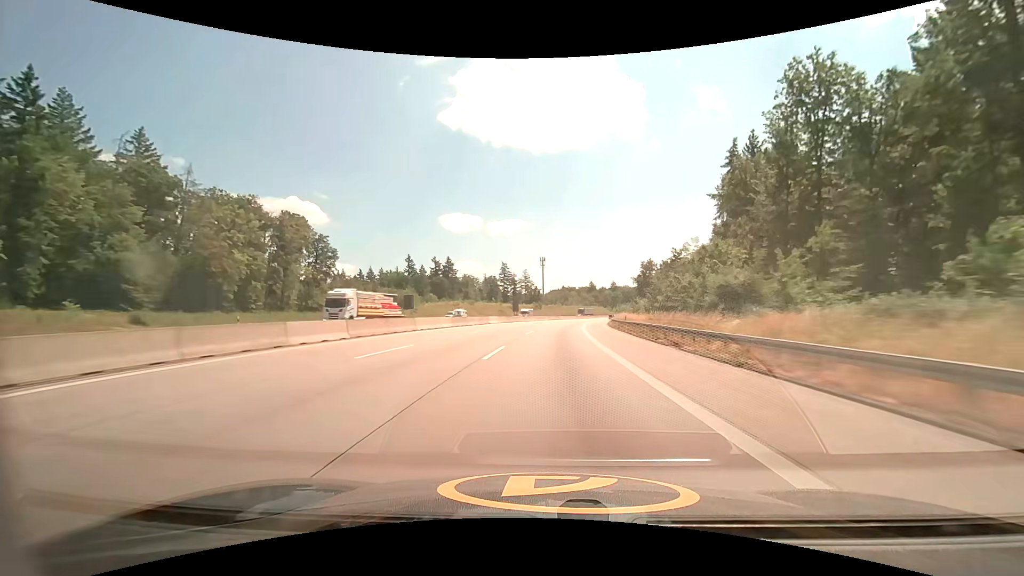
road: motorway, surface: asphalt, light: Day
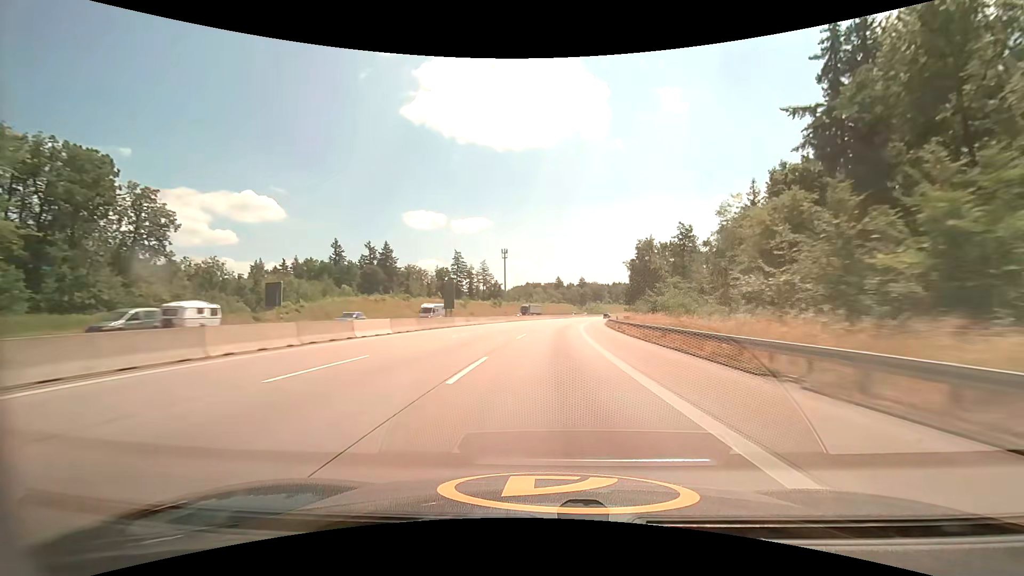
(+1.2, +40.1) m; +4°
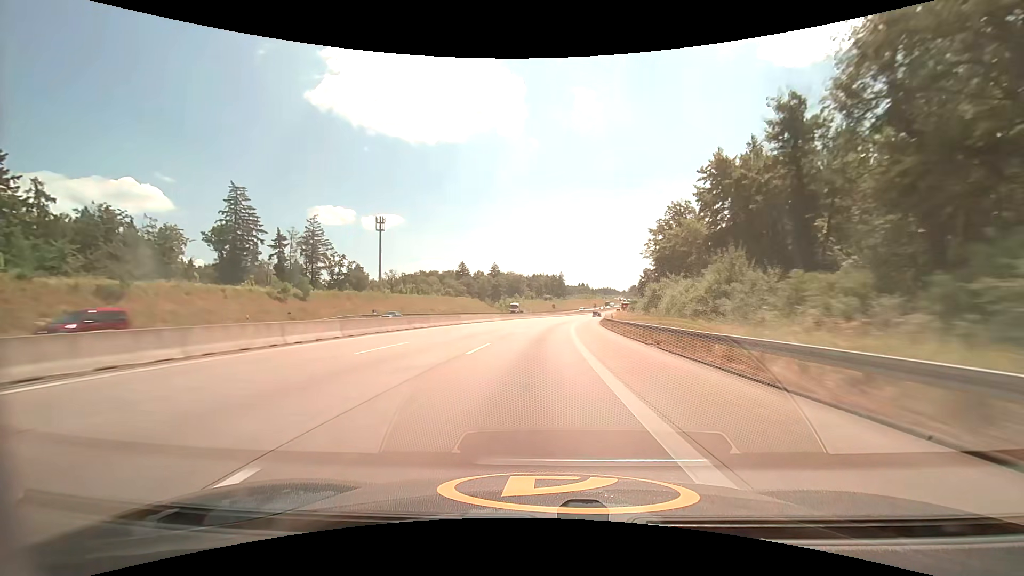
(+8.9, +99.6) m; +10°
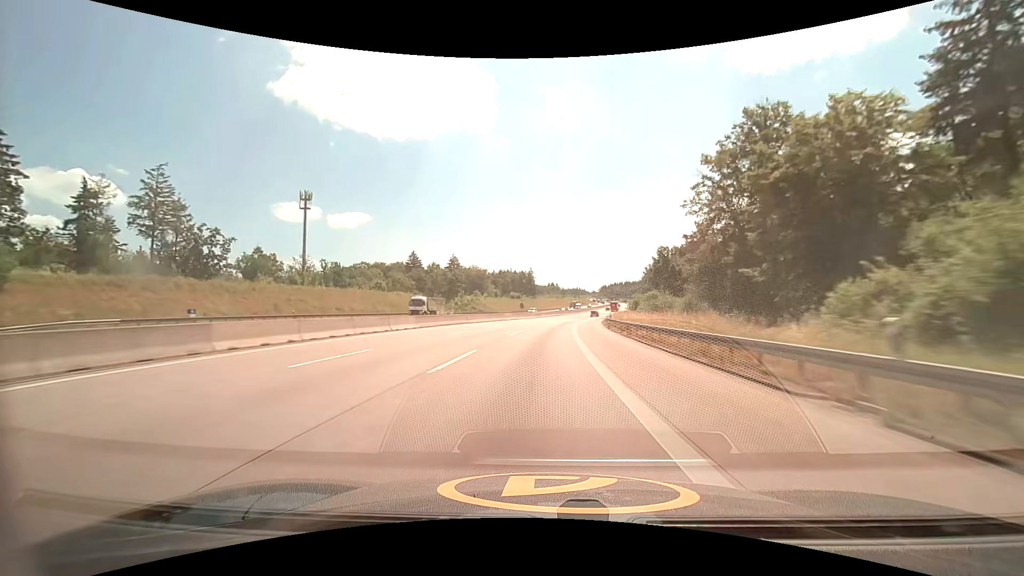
(+1.2, +40.0) m; +4°
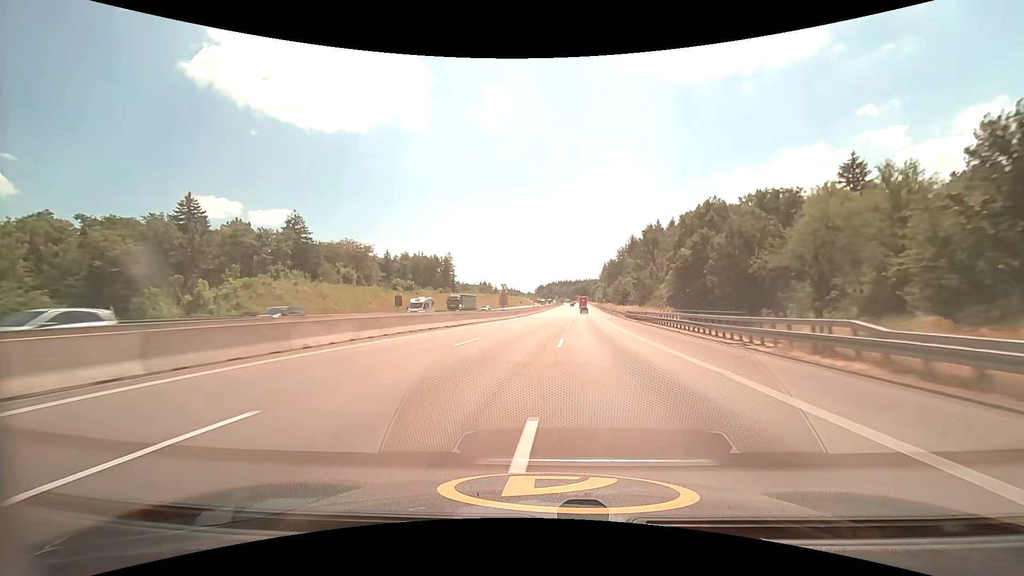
(+6.6, +100.1) m; +8°
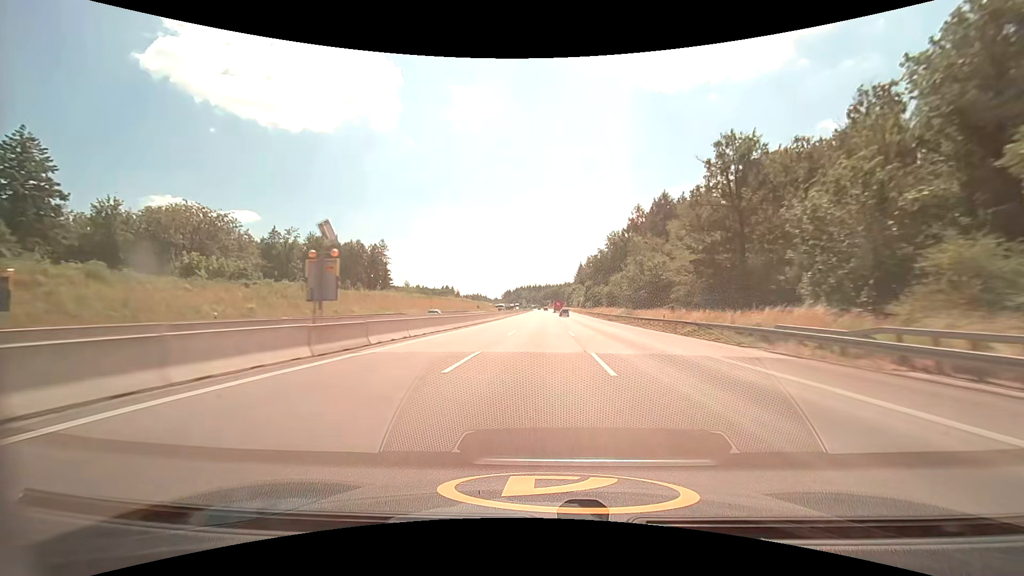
(+2.2, +61.0) m; +4°
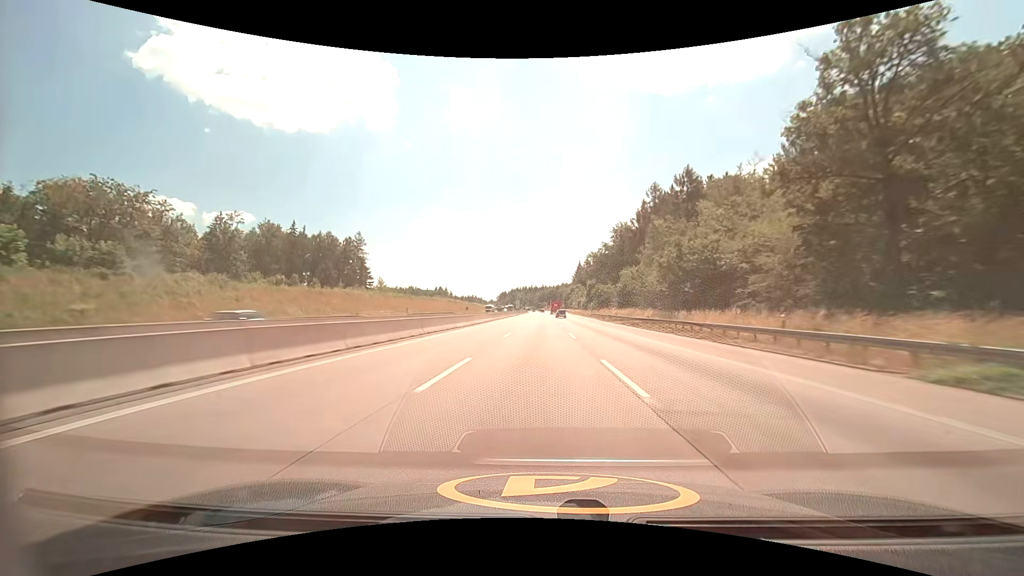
(+0.1, +20.5) m; 0°
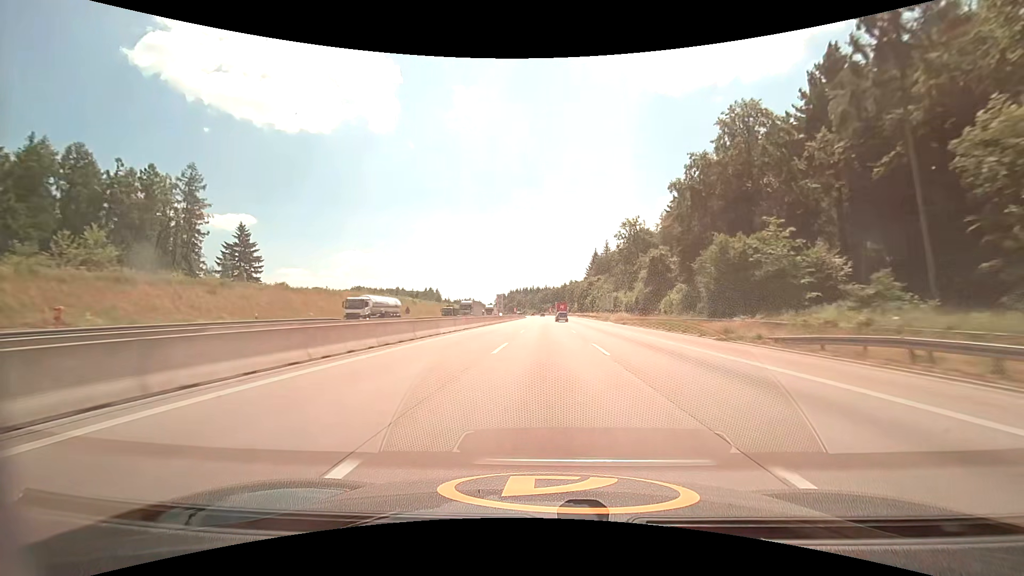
(+0.1, +81.7) m; 0°
(0, +10) (0, +20) (0, +30) (0, +40) (0, +50) (0, +60) (0, +70) (0, +80) (0, +90) (0, +100) m
